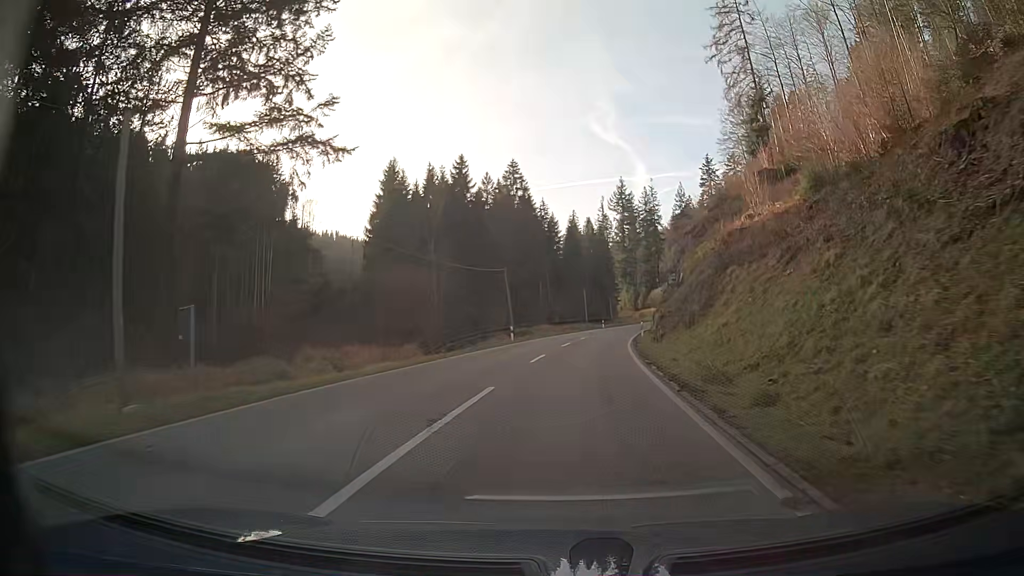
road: secondary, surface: asphalt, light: Day
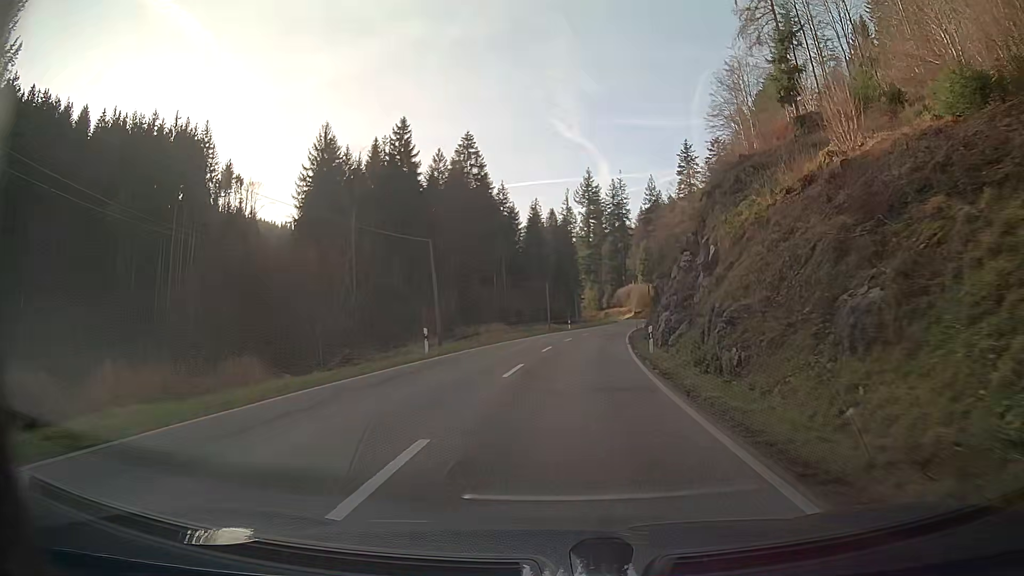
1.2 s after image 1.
(+0.5, +17.9) m; +4°
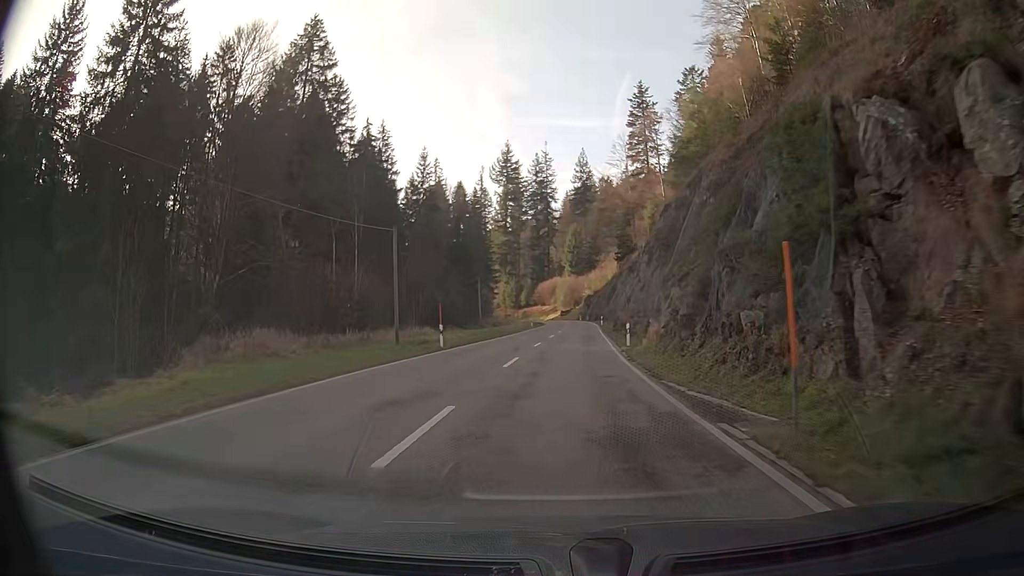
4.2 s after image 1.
(+2.7, +45.1) m; +7°
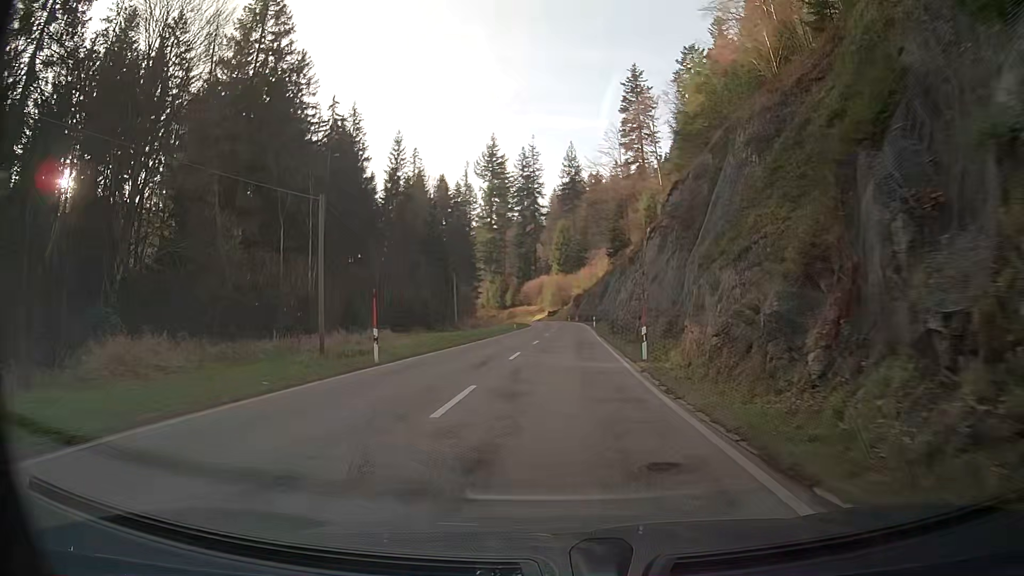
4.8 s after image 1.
(+0.1, +9.1) m; +1°
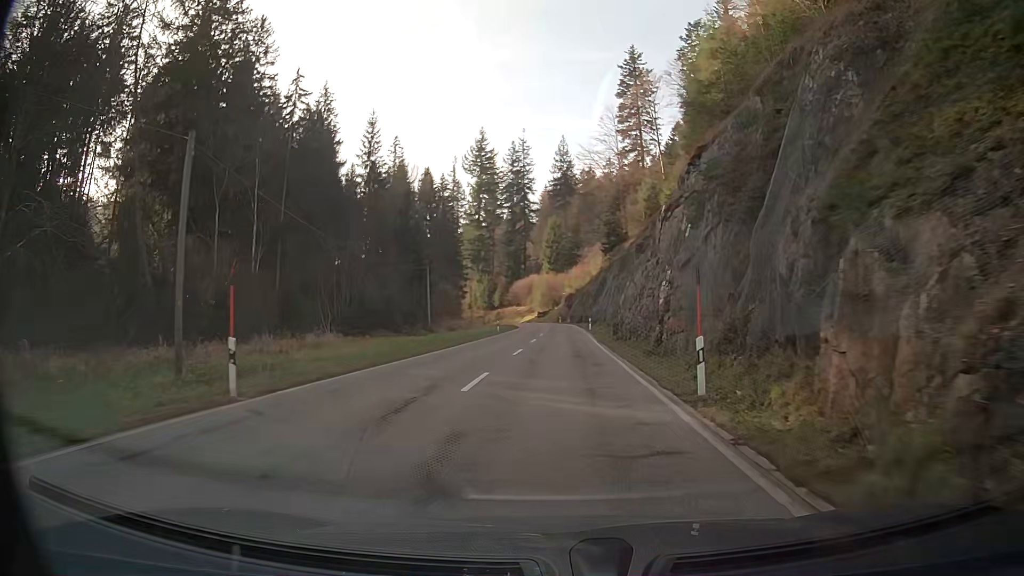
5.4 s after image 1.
(+0.1, +9.1) m; +1°
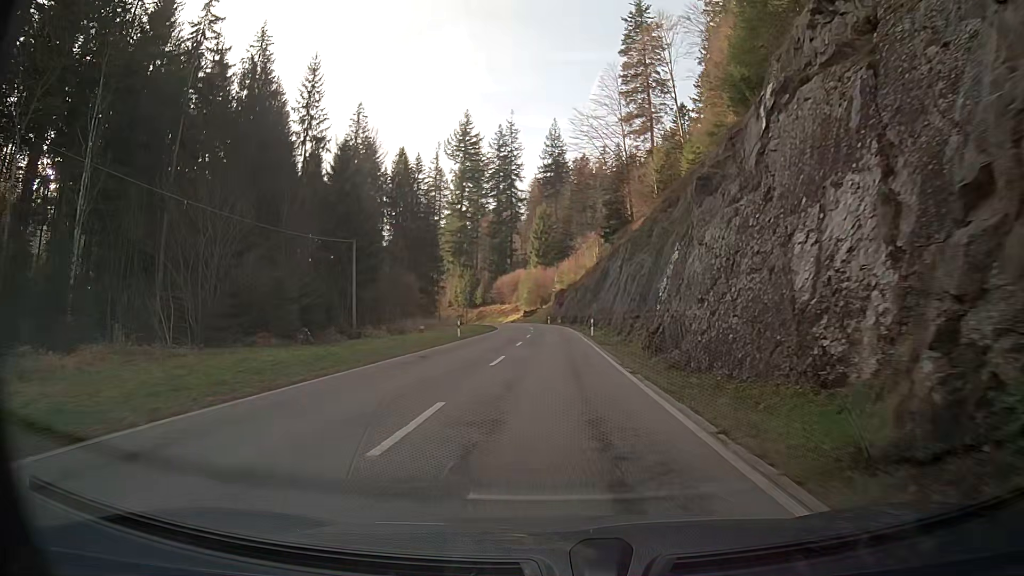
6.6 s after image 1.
(+0.2, +18.3) m; +1°
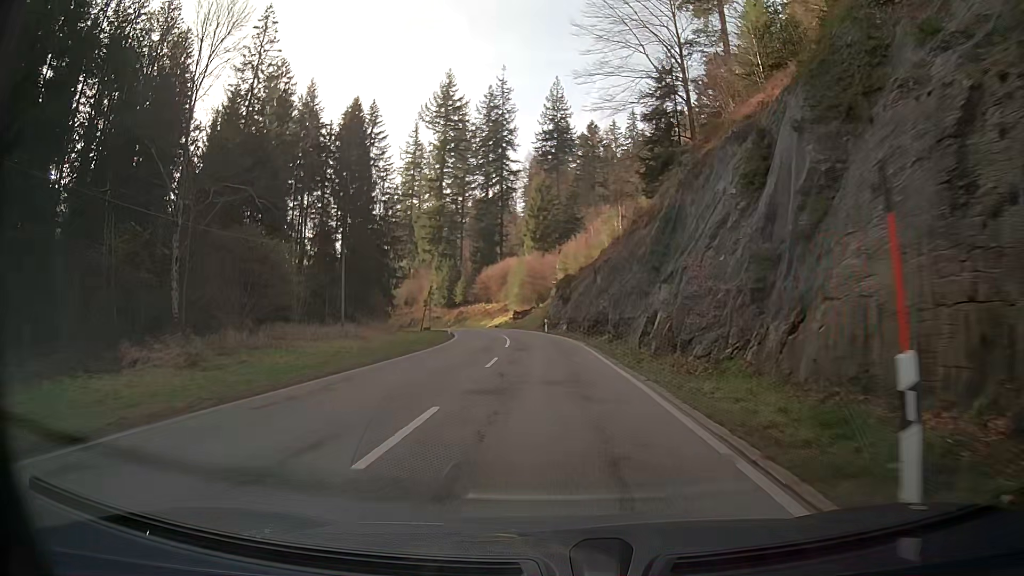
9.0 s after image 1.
(0.0, +36.5) m; 0°
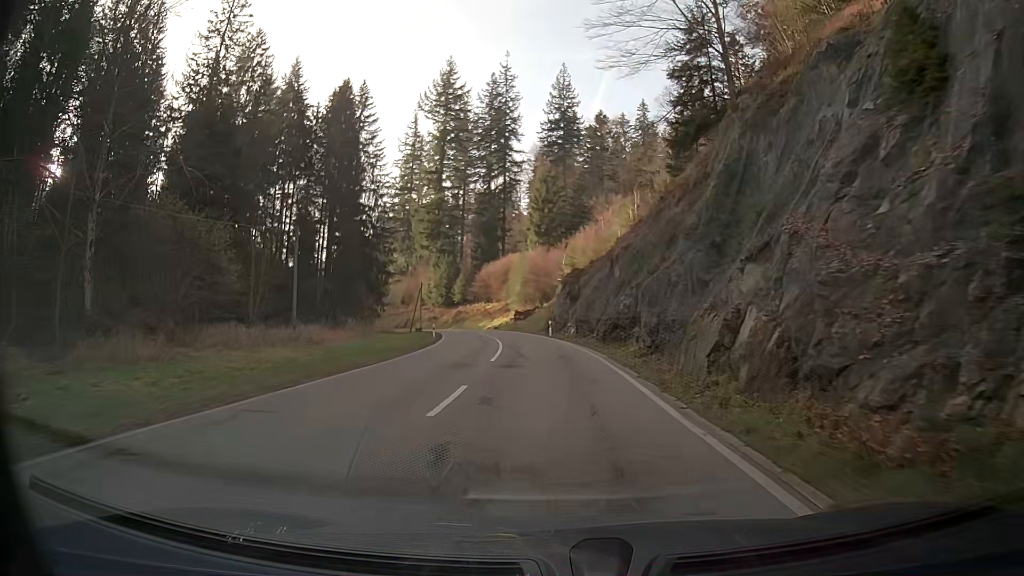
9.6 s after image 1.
(0.0, +9.0) m; -1°
